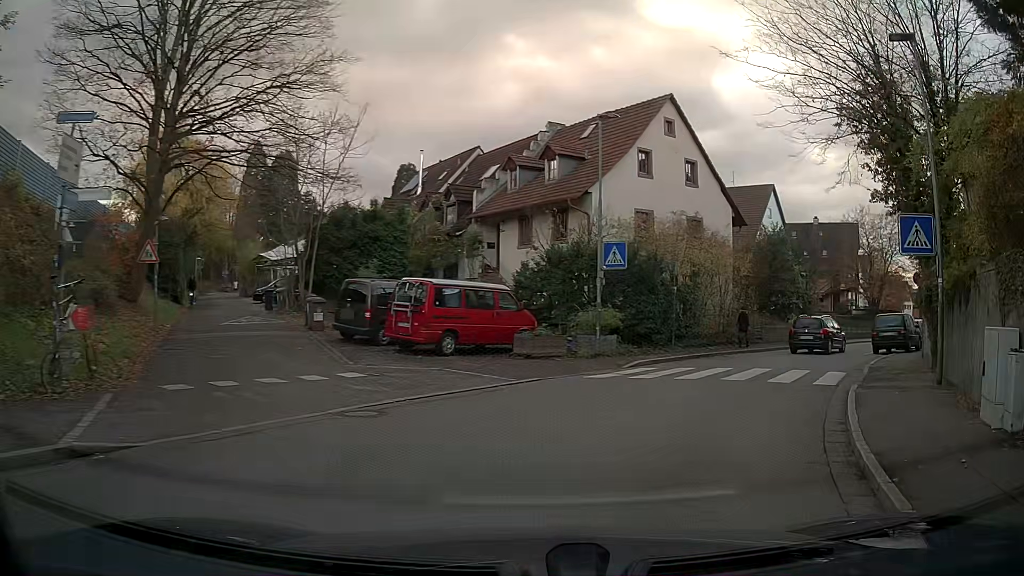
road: residential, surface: asphalt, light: Day
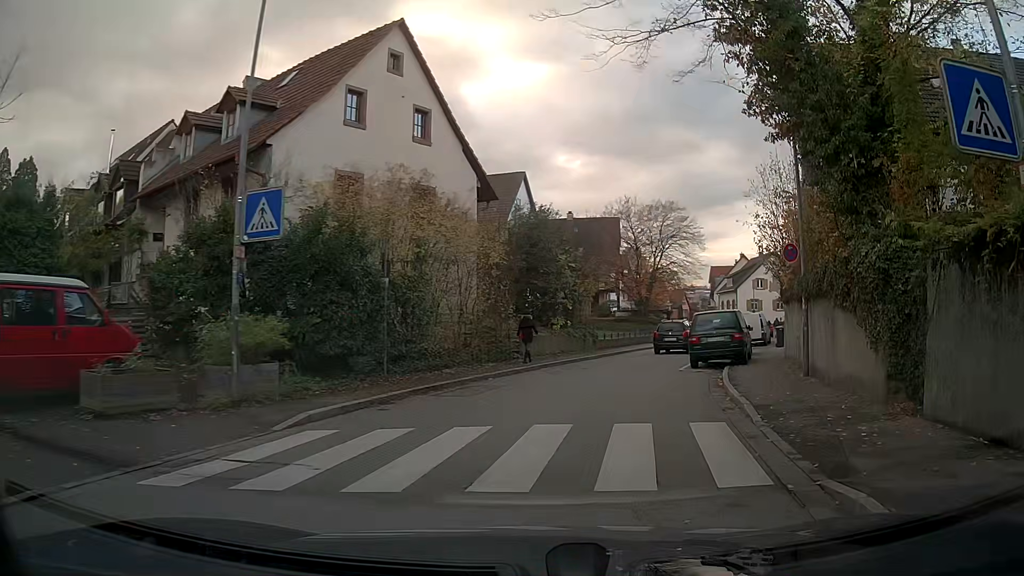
(+1.9, +9.0) m; +22°
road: unclassified
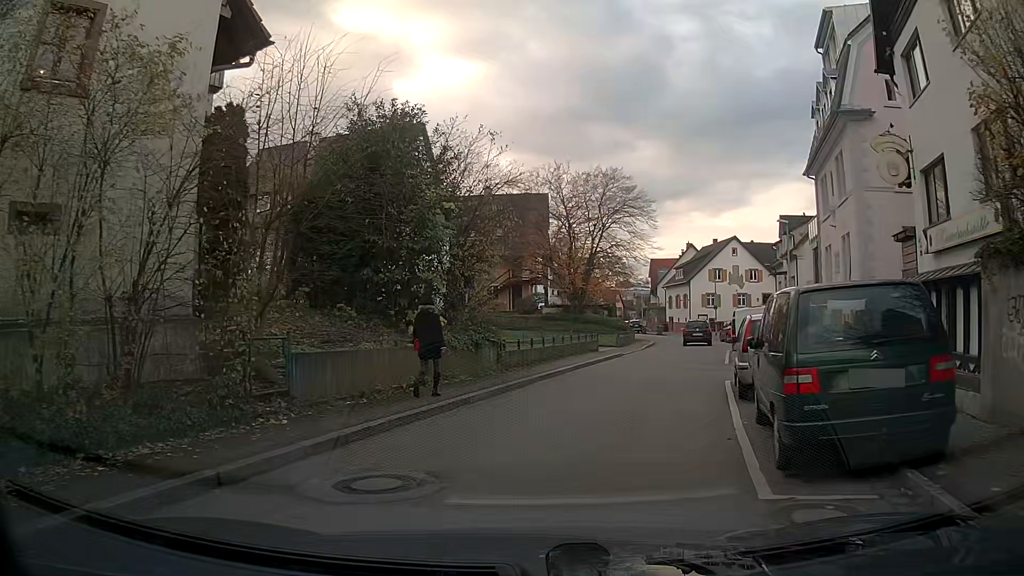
(+0.9, +14.9) m; +5°
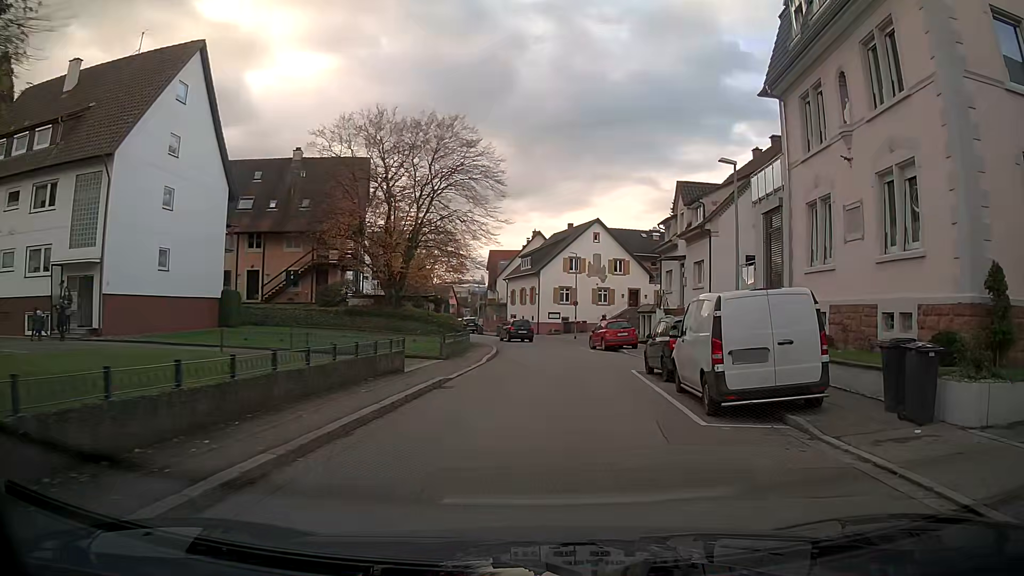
(+2.3, +13.8) m; +11°
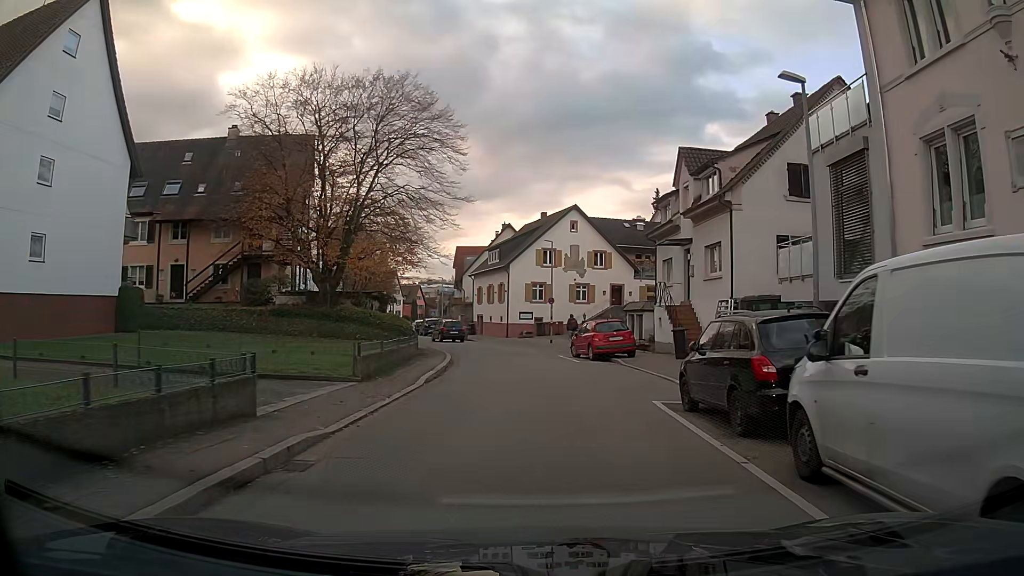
(+0.2, +7.7) m; +4°
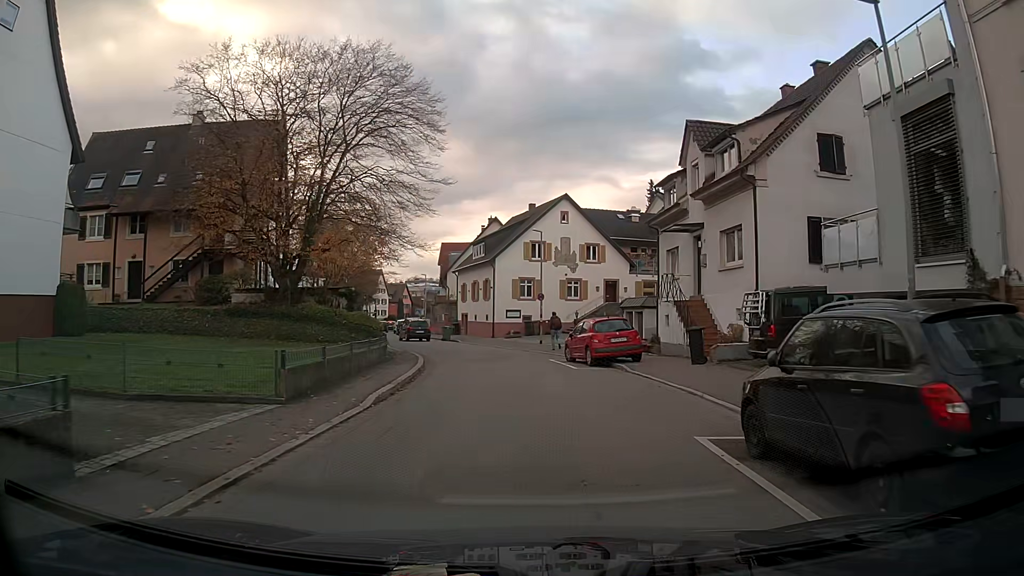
(0.0, +4.0) m; +1°
(0, +10) (-1, +20) (-2, +30) (-6, +39) (-10, +48) (-13, +58) (-17, +67) (-19, +77) (-20, +87) (-22, +97) m
